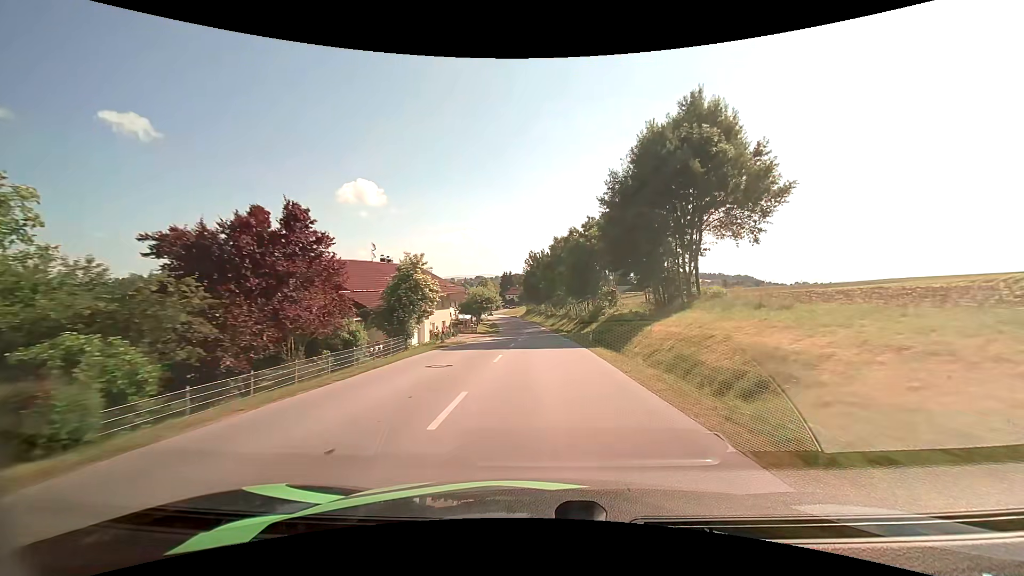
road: tertiary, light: Day
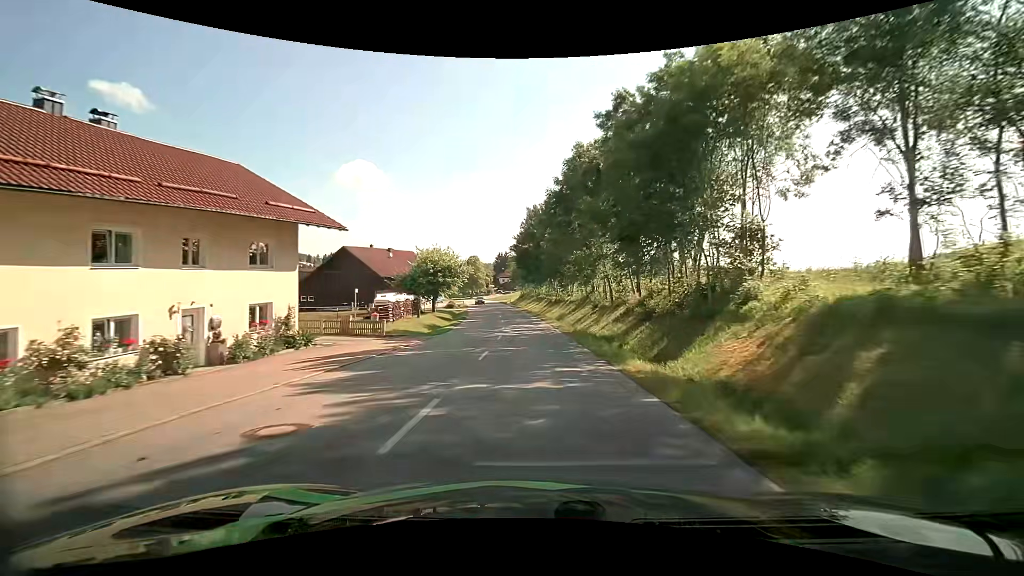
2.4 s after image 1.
(0.0, +37.6) m; 0°
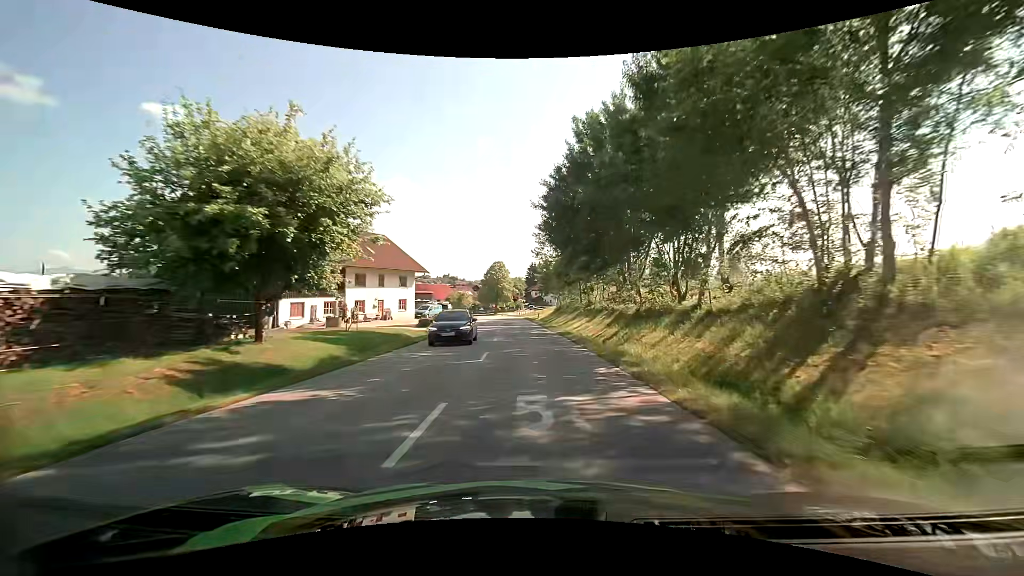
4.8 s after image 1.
(-1.1, +37.0) m; -4°
(0, +10) (0, +20) (-1, +30) (-2, +40) (-2, +50) (-3, +60) (-4, +70) (-5, +80) (-6, +90) (-7, +100) m
